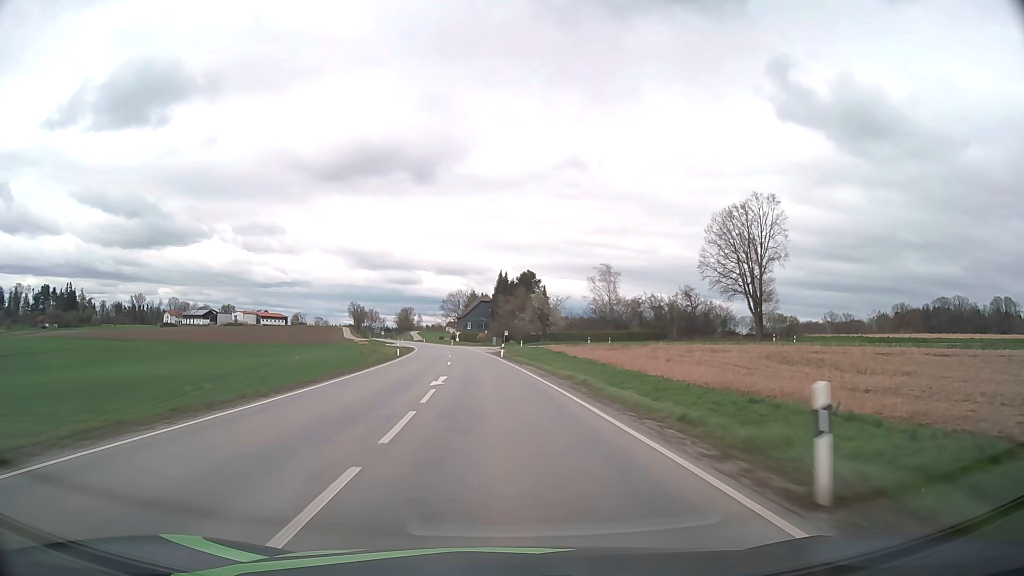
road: secondary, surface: asphalt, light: Day
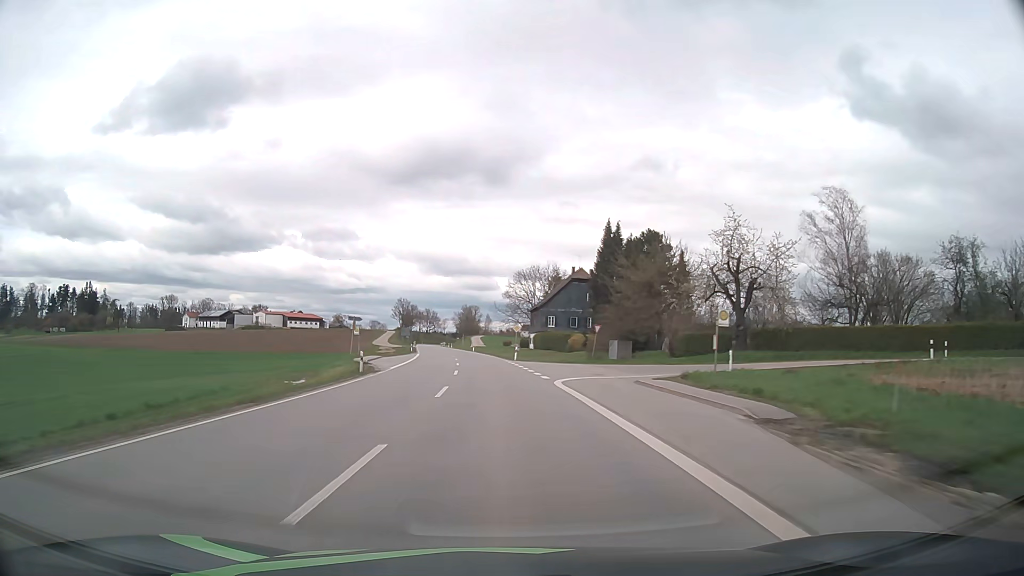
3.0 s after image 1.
(-4.7, +72.8) m; -7°
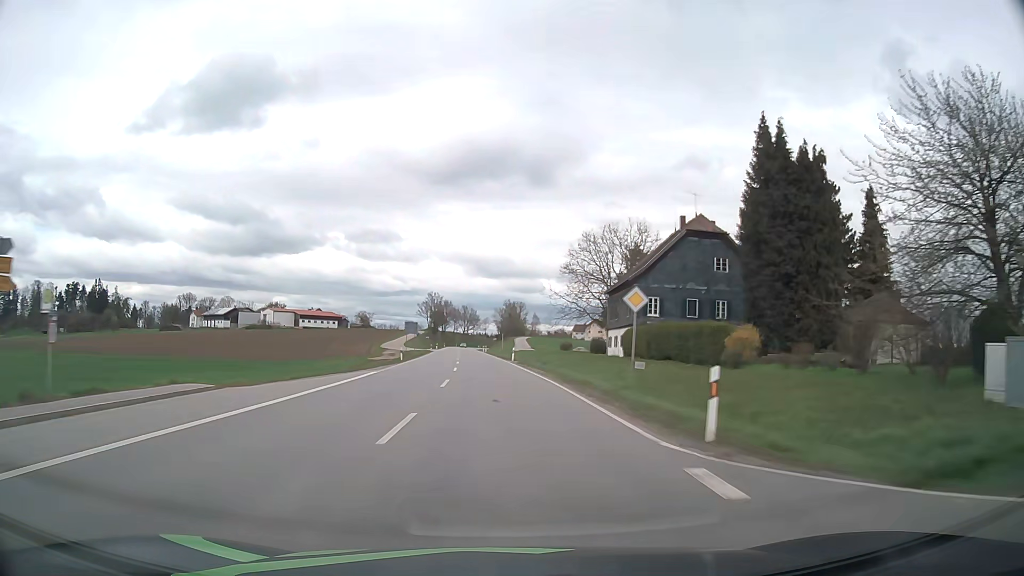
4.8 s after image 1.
(-1.5, +44.0) m; -4°
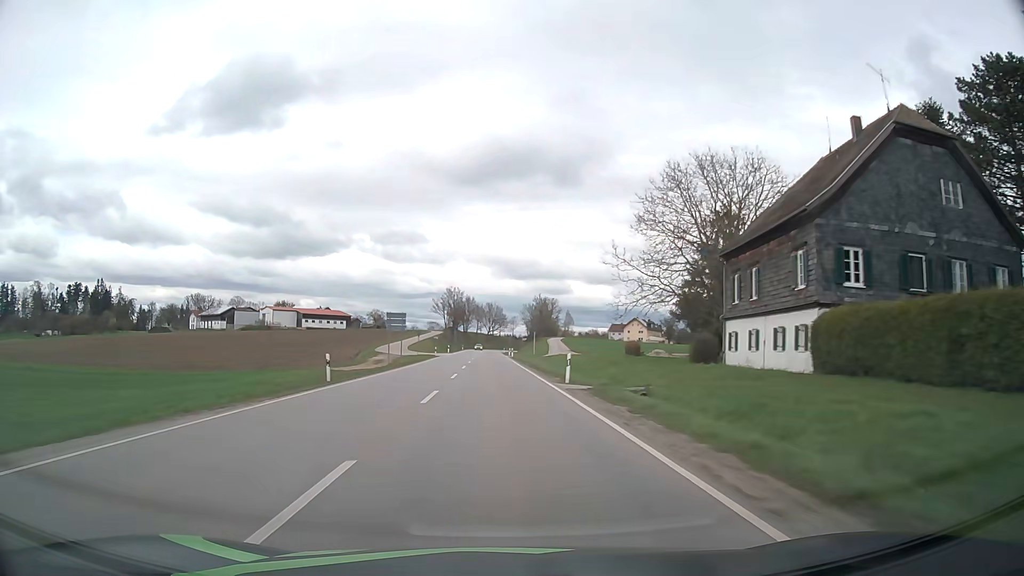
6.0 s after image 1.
(-0.6, +29.5) m; -2°
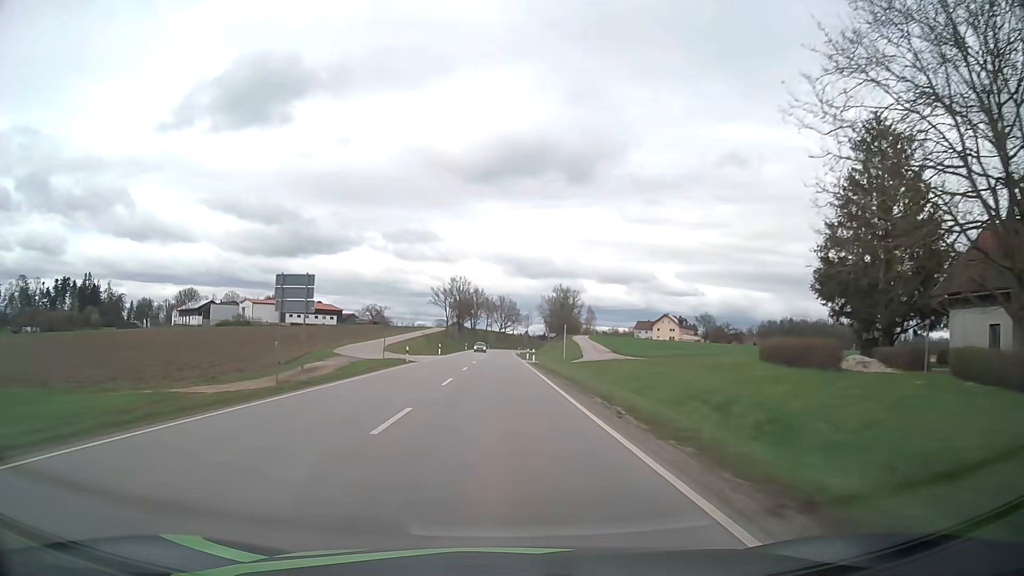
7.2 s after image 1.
(-0.4, +29.7) m; -1°
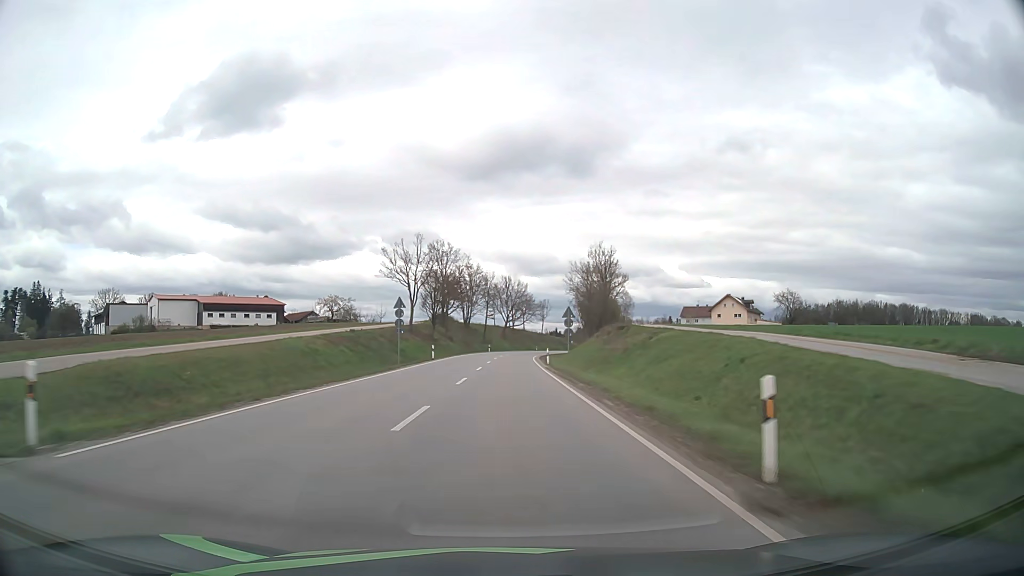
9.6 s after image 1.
(-0.3, +59.6) m; 0°
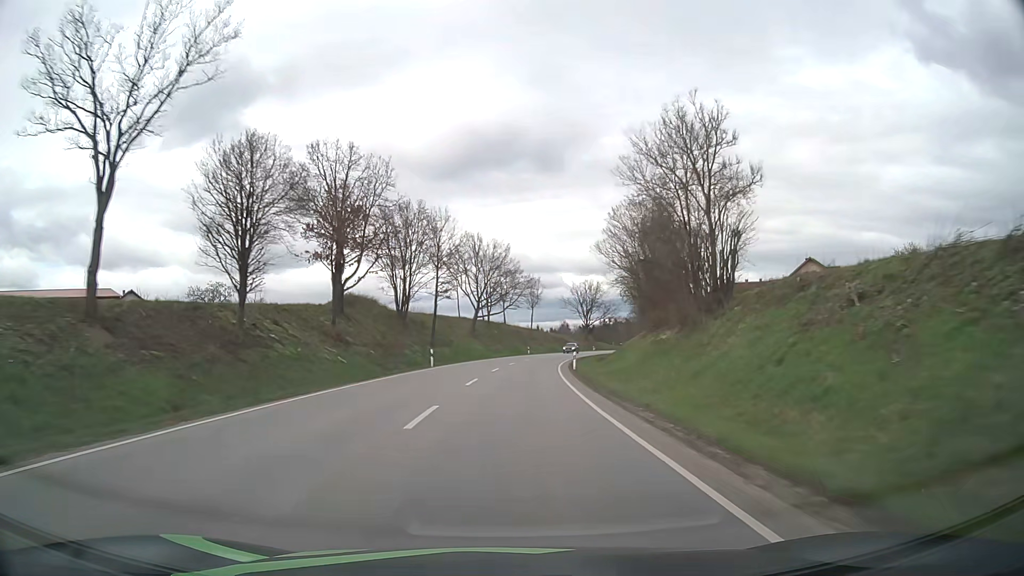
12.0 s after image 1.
(+0.5, +59.6) m; +2°
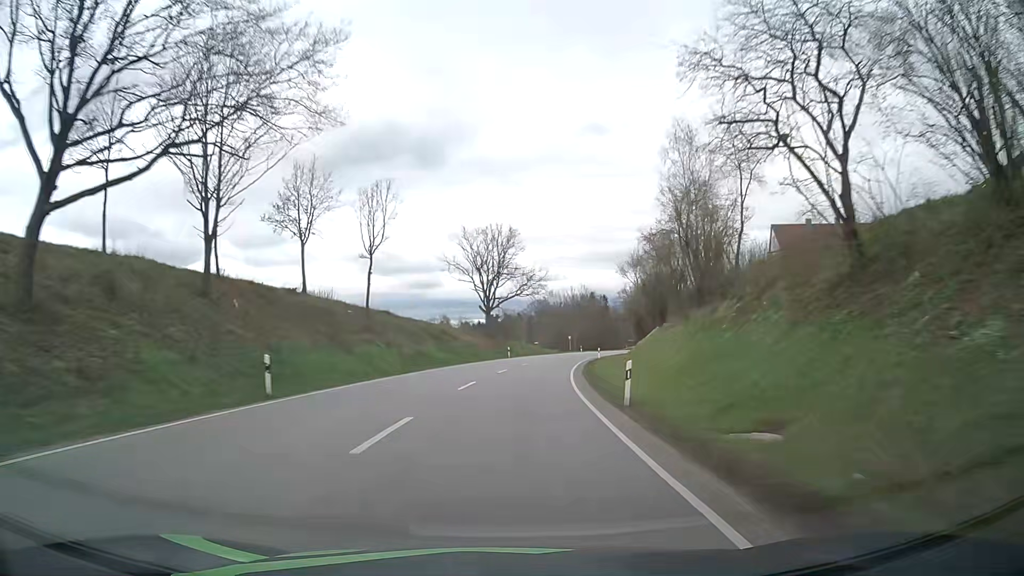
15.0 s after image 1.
(+5.8, +74.1) m; +10°
(0, +10) (0, +20) (+1, +30) (+2, +40) (+3, +50) (+5, +60) (+7, +70) (+9, +79) (+11, +89) (+14, +99) m
